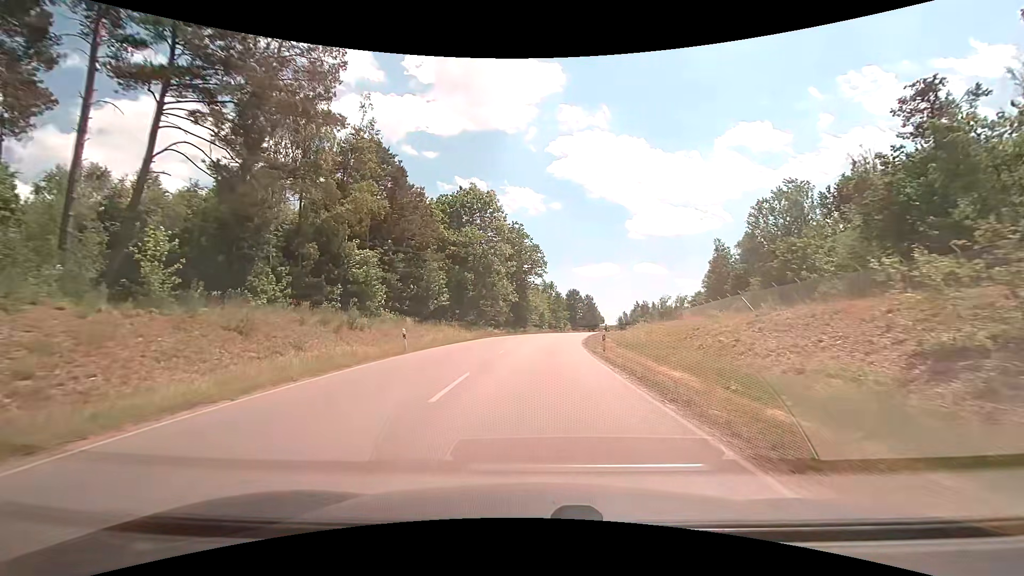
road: unclassified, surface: asphalt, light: Day
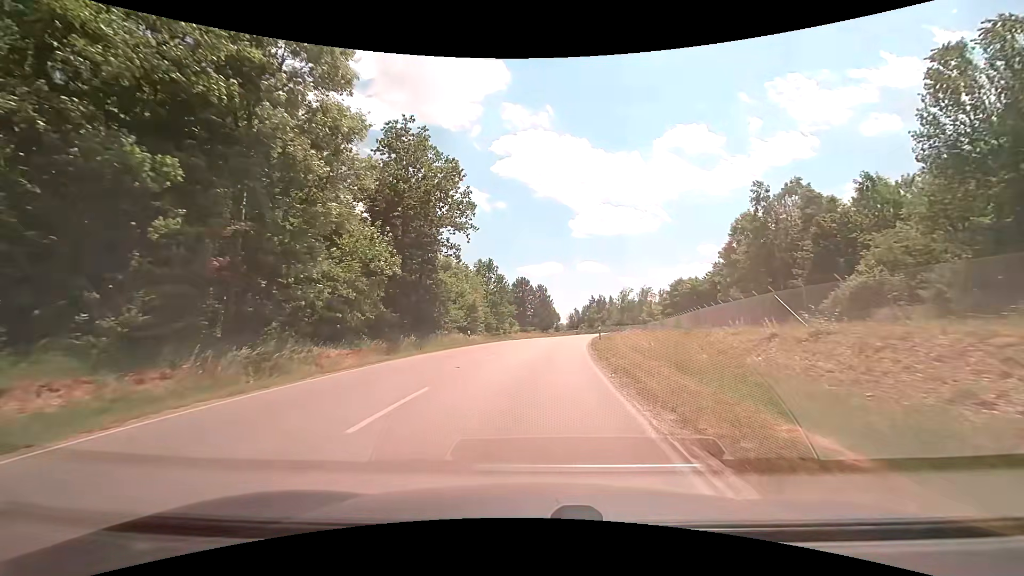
(+1.8, +37.8) m; +6°
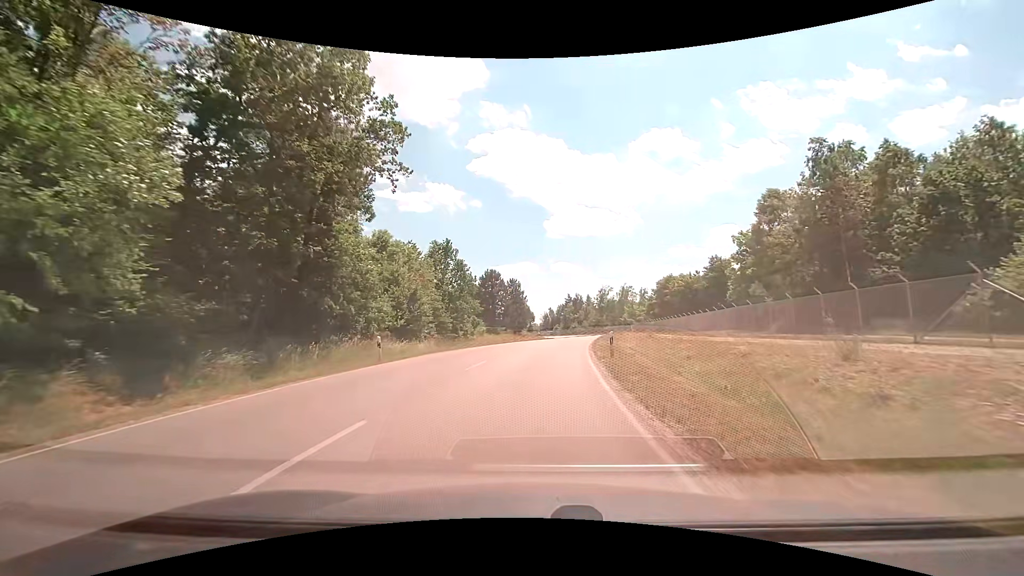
(+0.3, +15.4) m; +2°
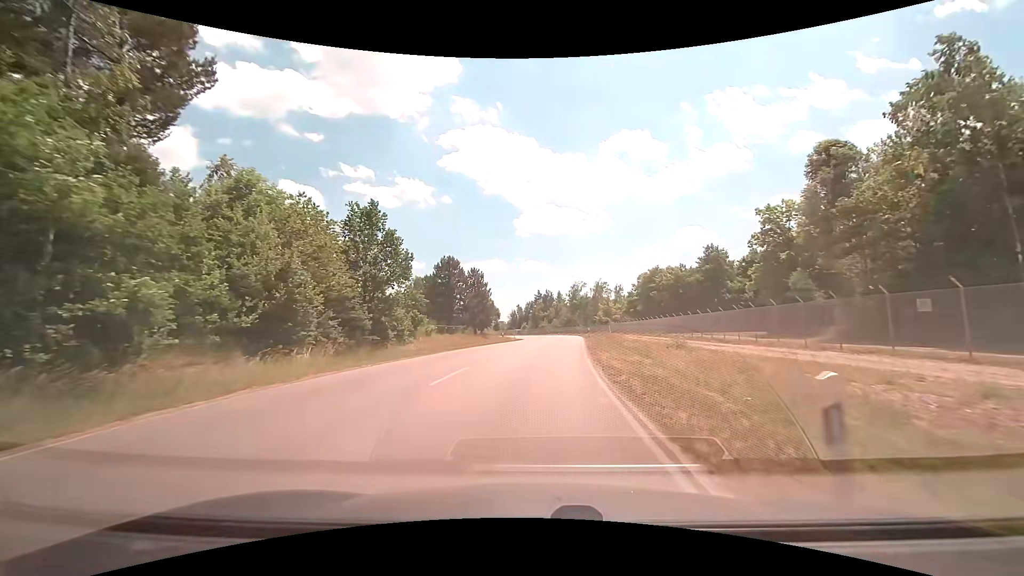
(+0.5, +15.6) m; +4°
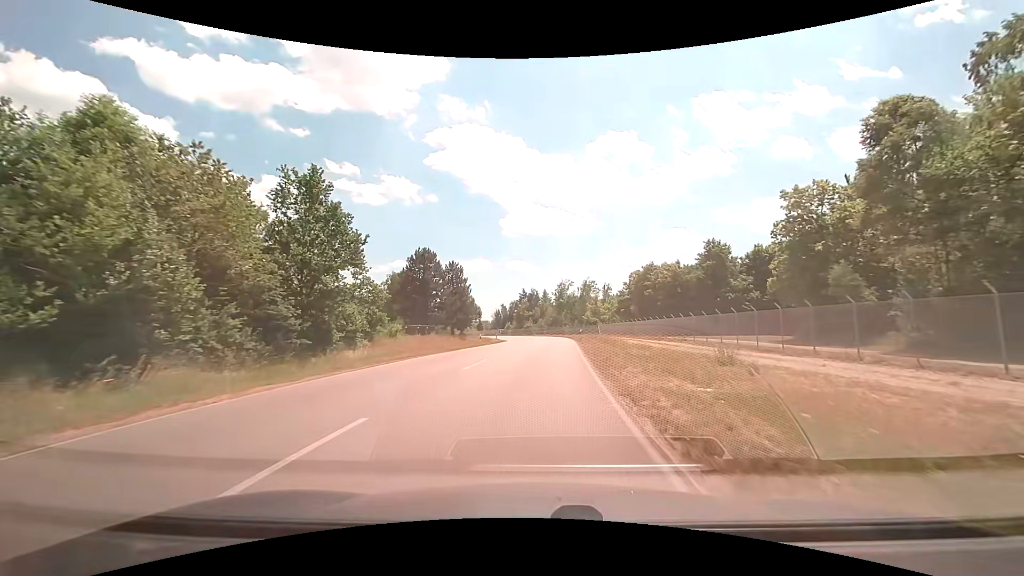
(+0.1, +7.9) m; +1°
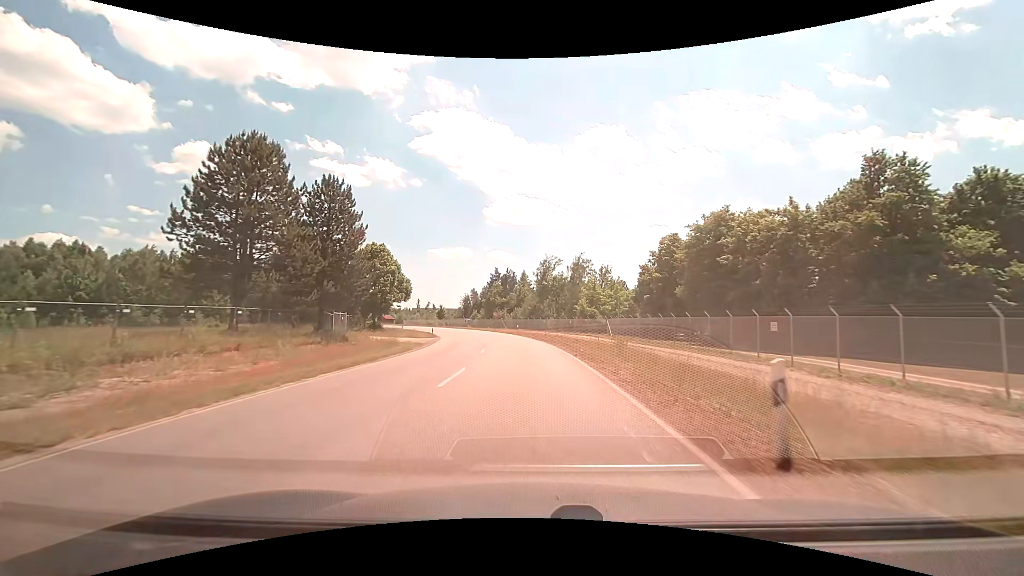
(+1.7, +40.5) m; +3°
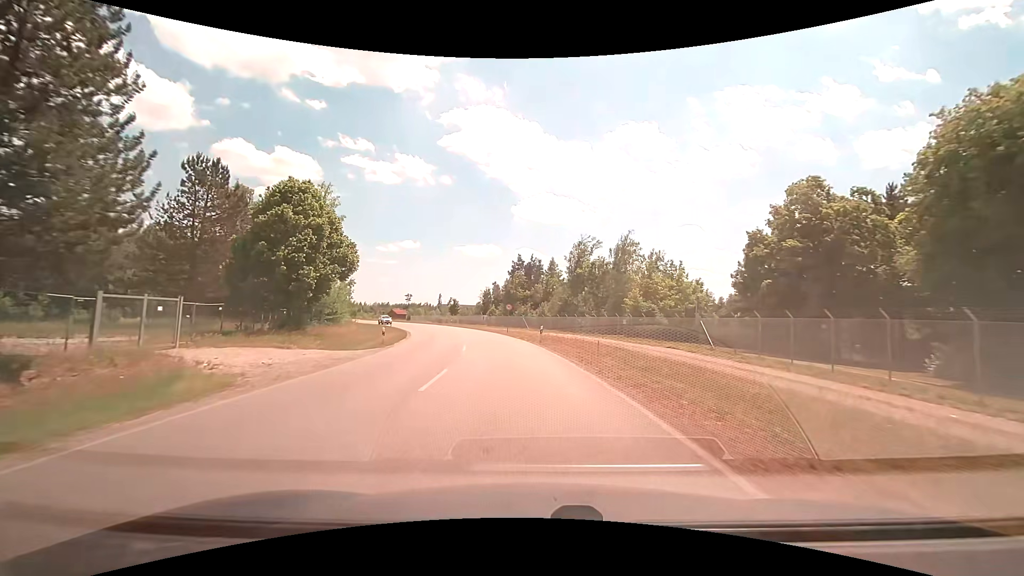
(-0.6, +25.3) m; -3°
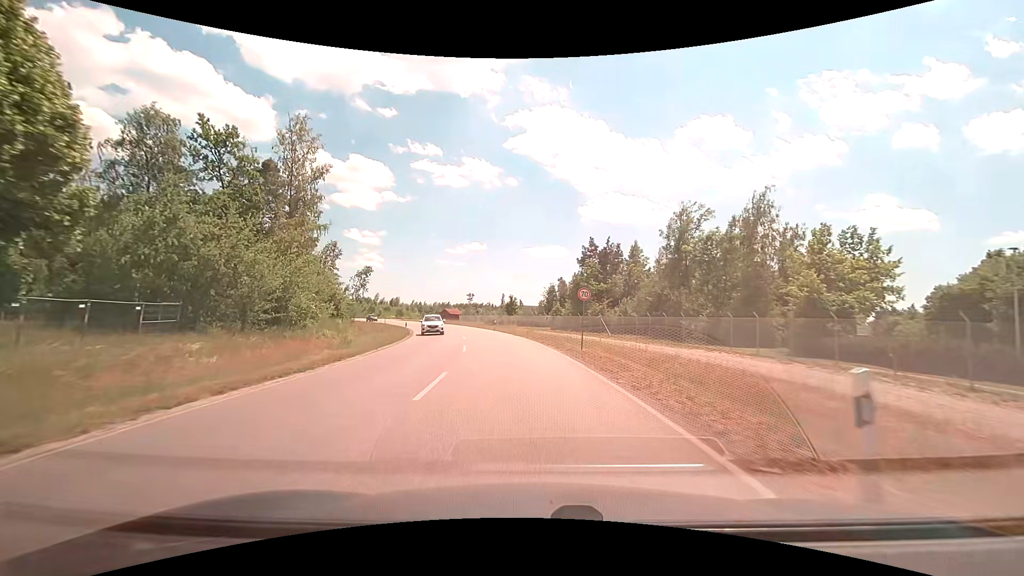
(-1.5, +25.6) m; -8°
(0, +10) (-1, +20) (-2, +30) (-4, +40) (-6, +50) (-9, +59) (-11, +69) (-15, +78) (-19, +87) (-23, +96) m
